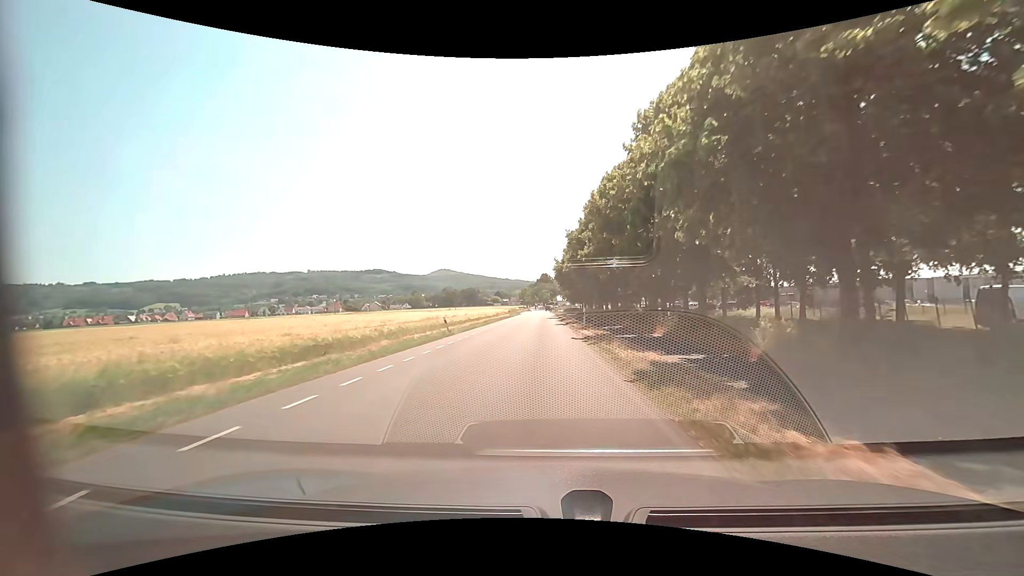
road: unclassified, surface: asphalt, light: Day
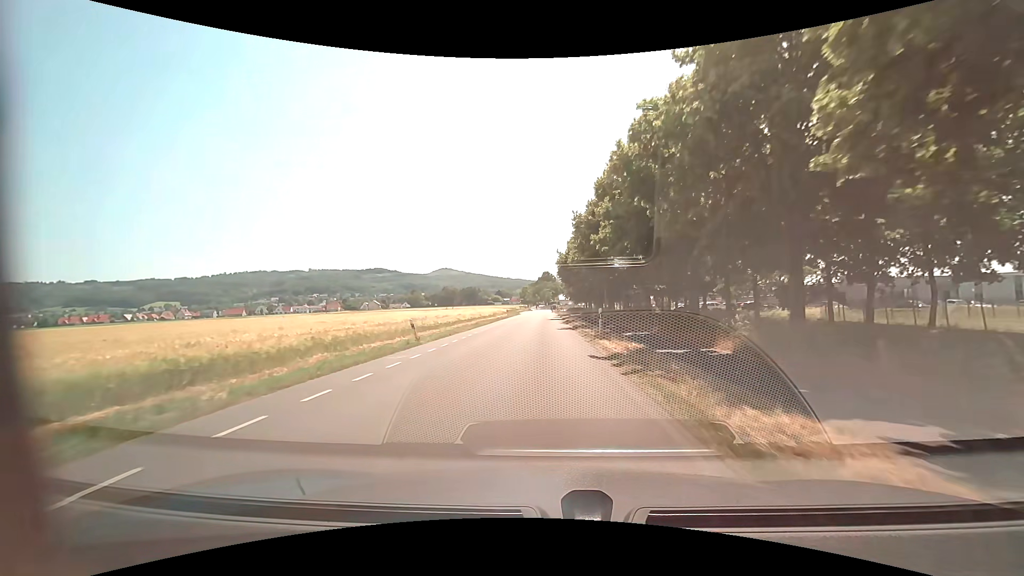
(0.0, +7.9) m; -1°
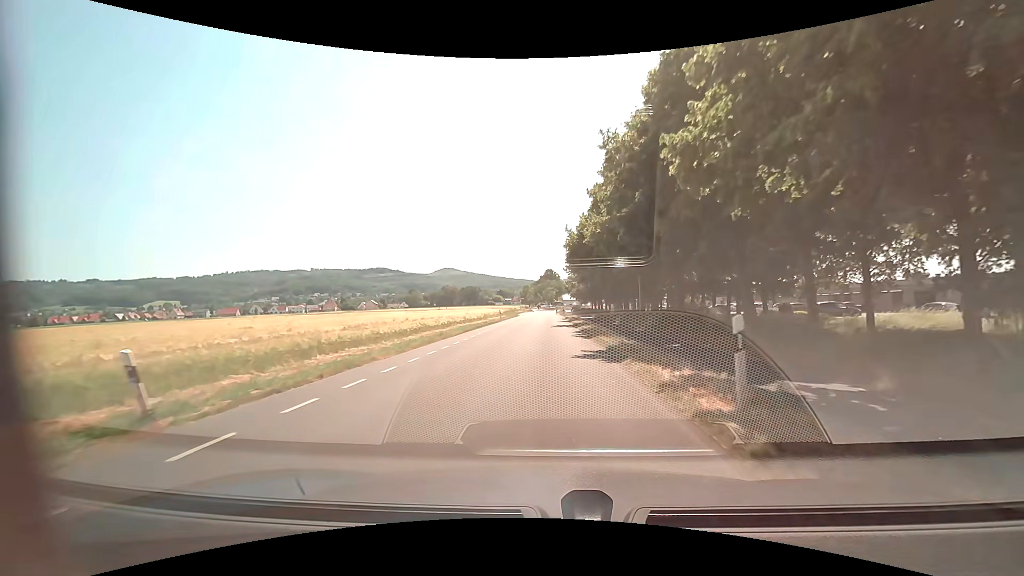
(+0.1, +15.6) m; +1°
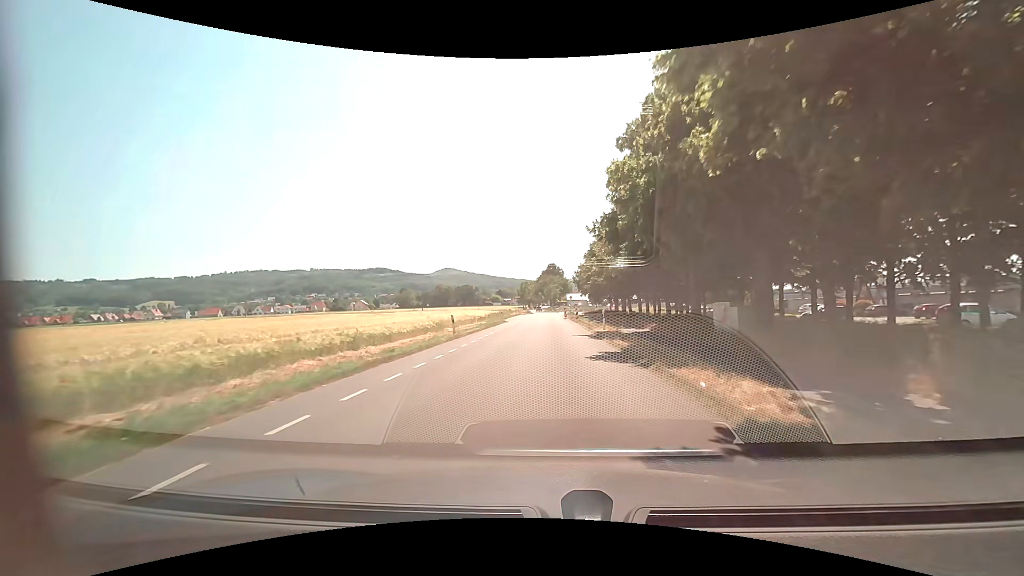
(-0.2, +30.4) m; 0°
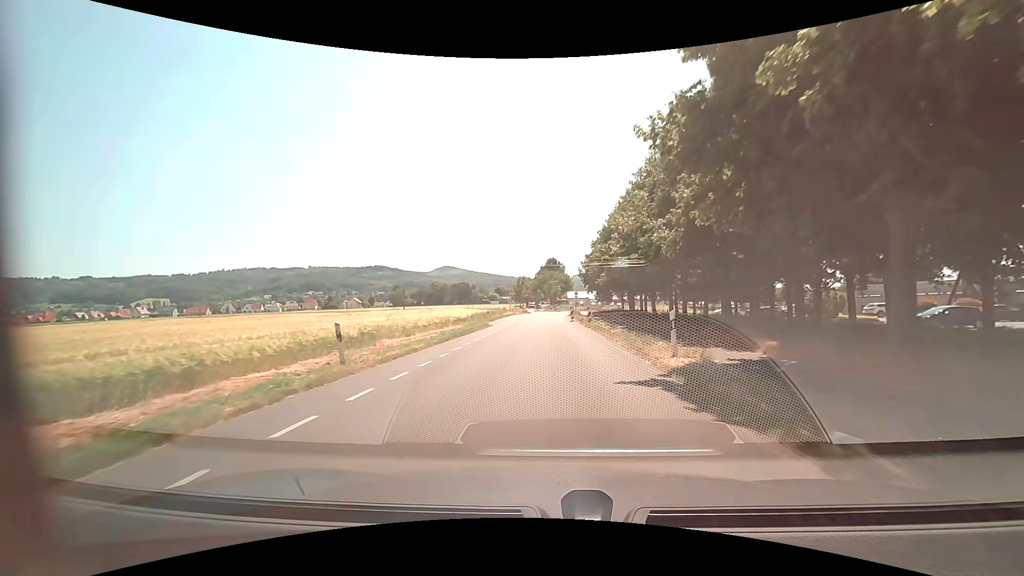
(0.0, +14.9) m; 0°
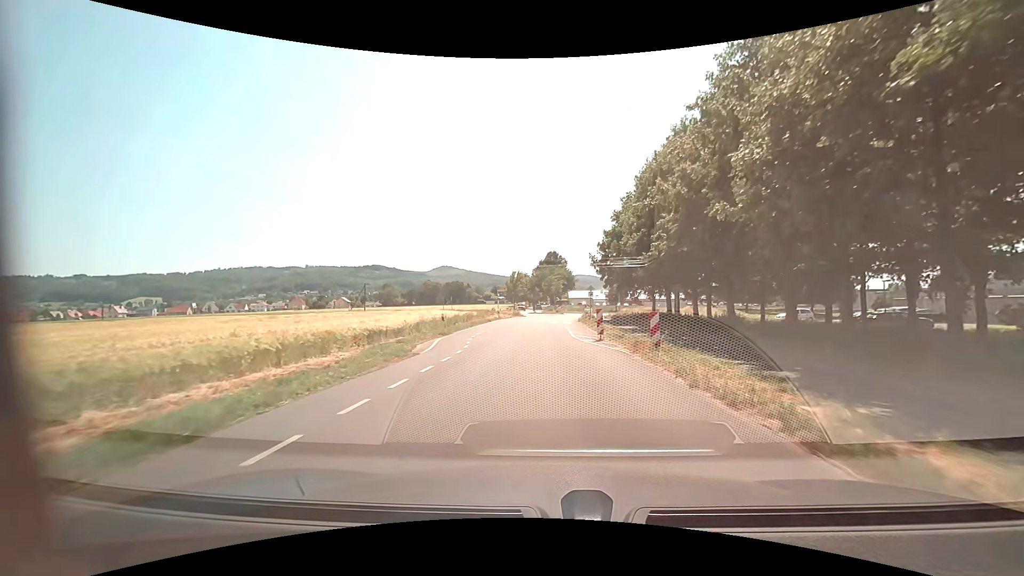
(+0.1, +21.9) m; 0°
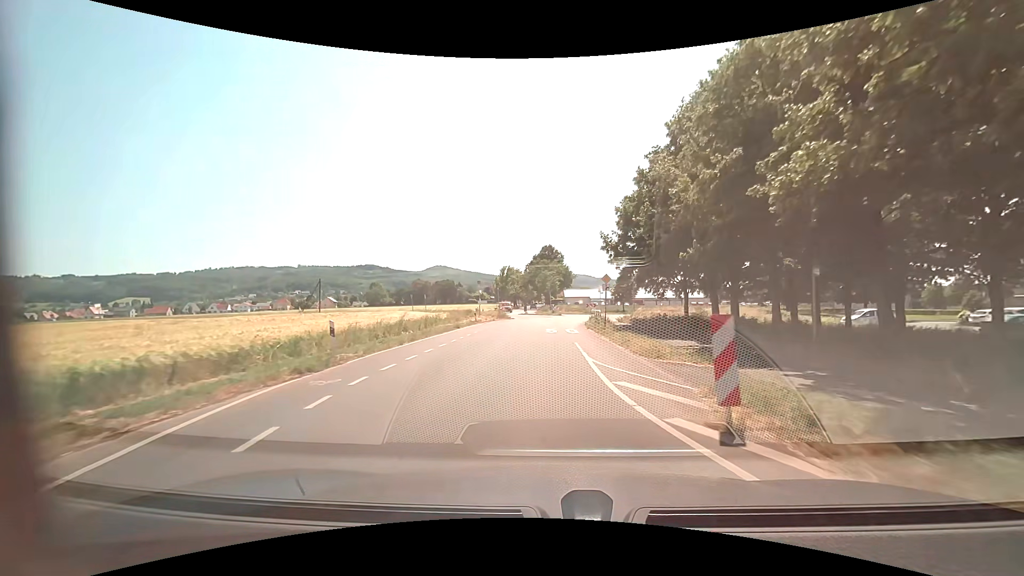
(+0.2, +14.2) m; +1°
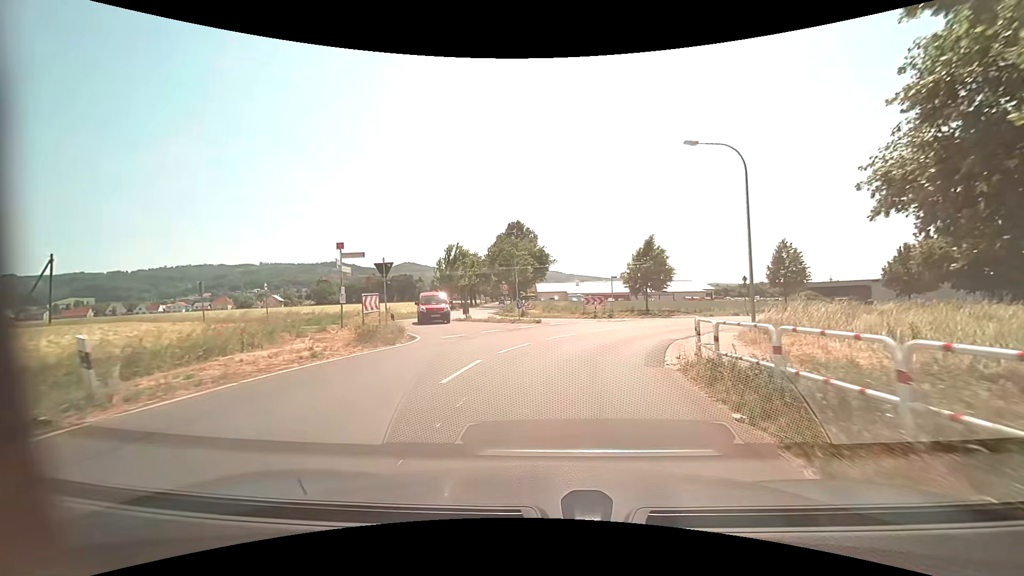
(+0.4, +32.3) m; +3°
